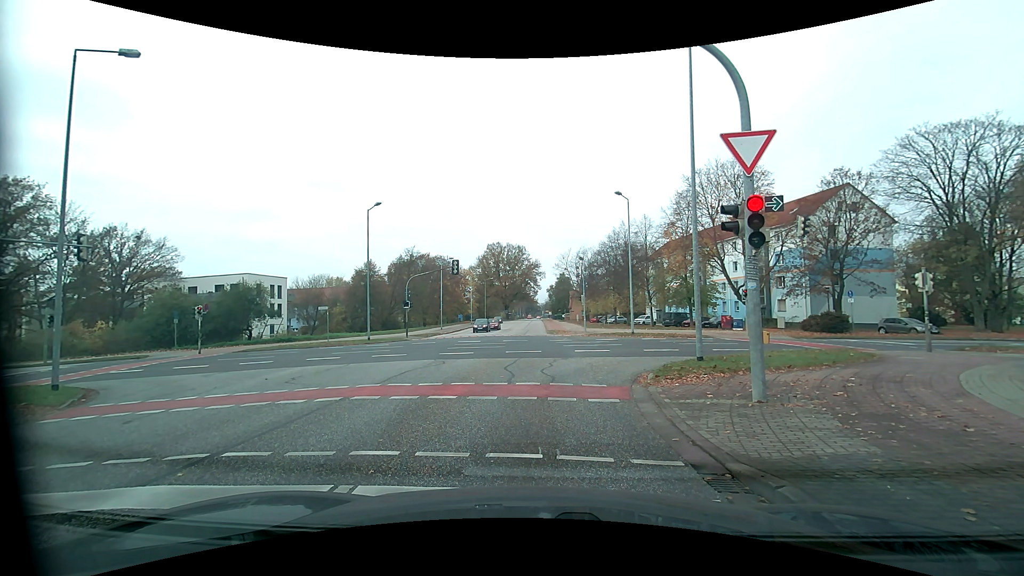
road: tertiary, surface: asphalt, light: Day
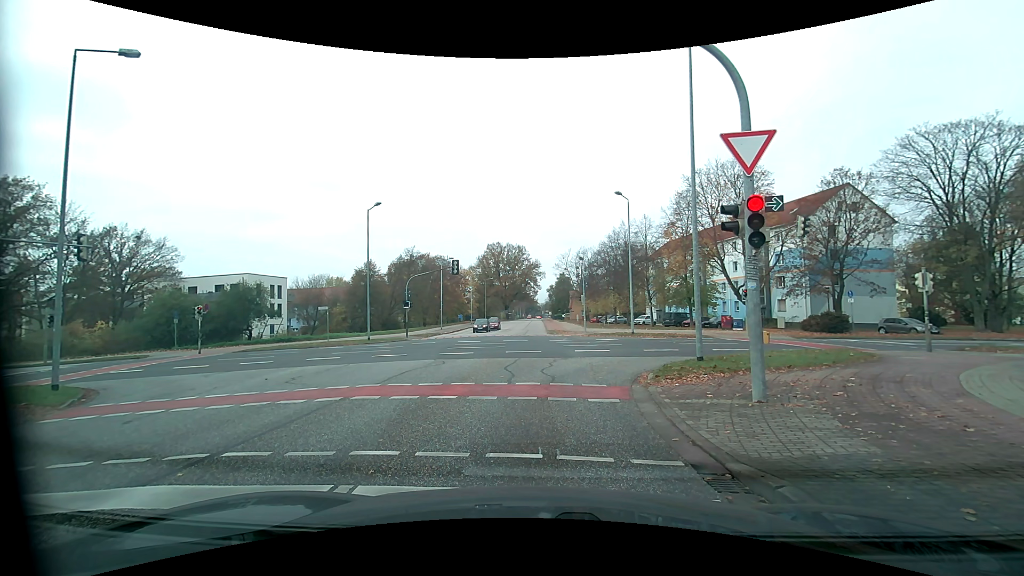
(0.0, 0.0) m; 0°
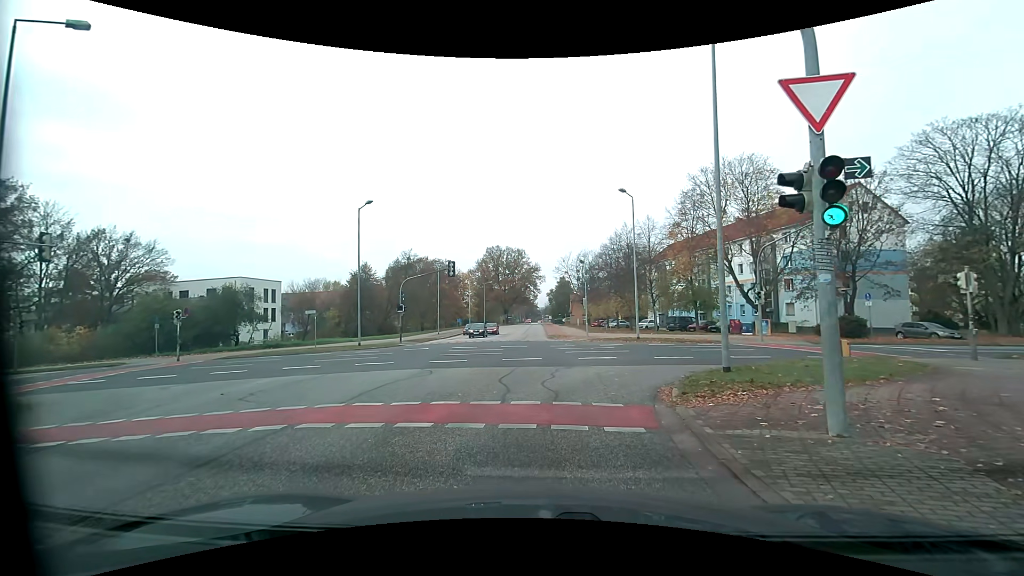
(0.0, +2.4) m; +2°
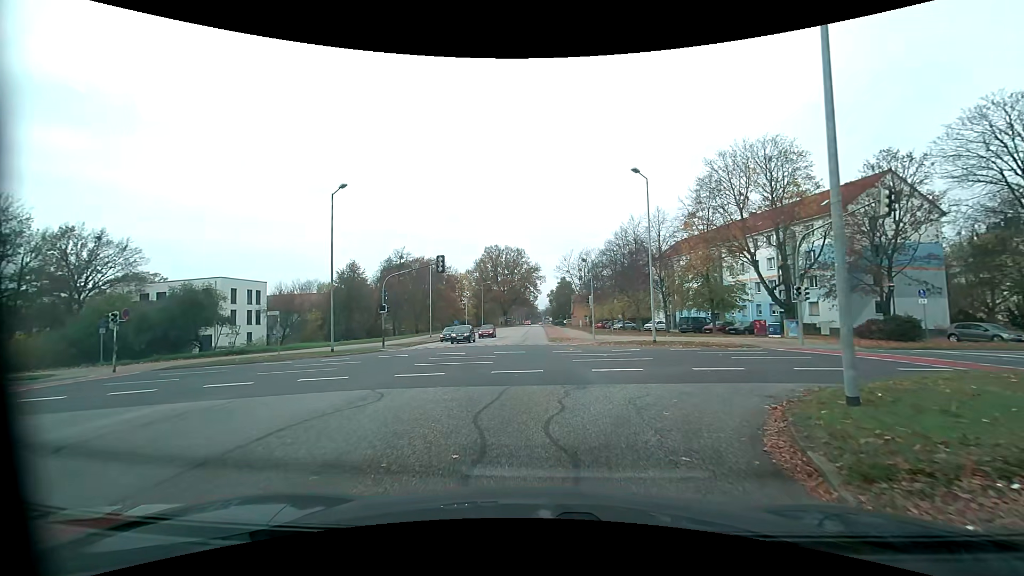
(-0.1, +5.3) m; -2°
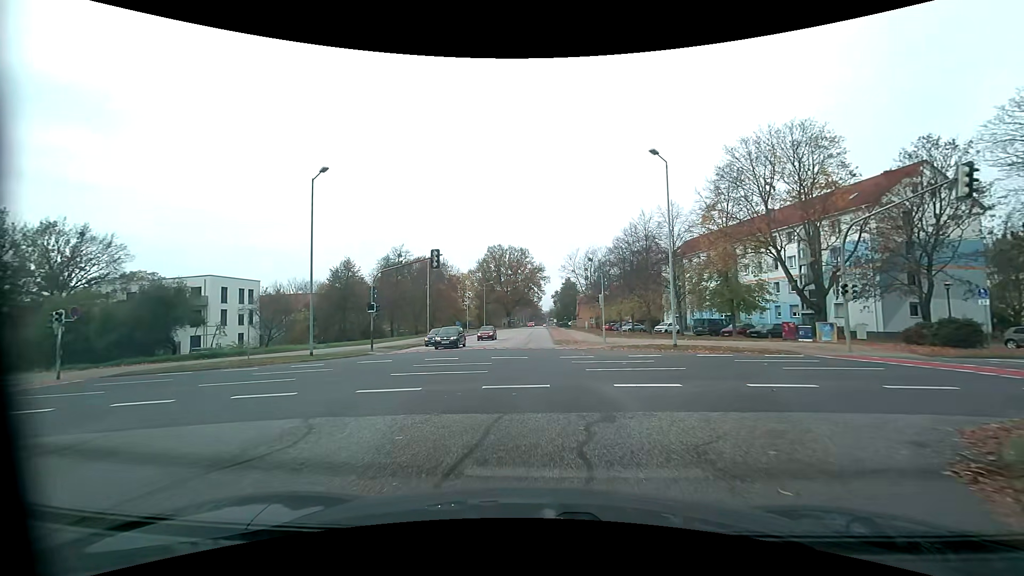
(0.0, +3.8) m; 0°
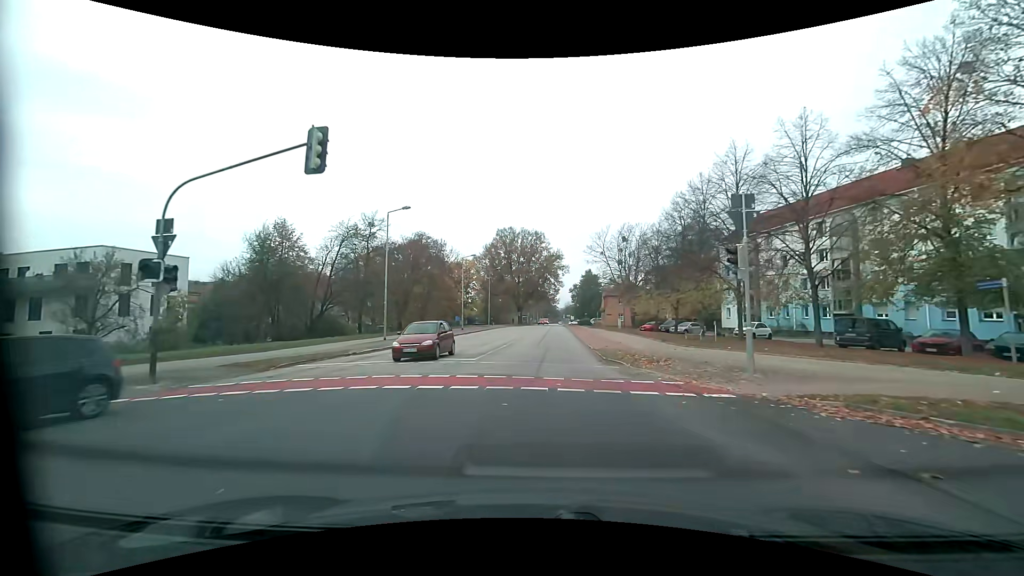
(-0.3, +22.1) m; -1°
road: residential
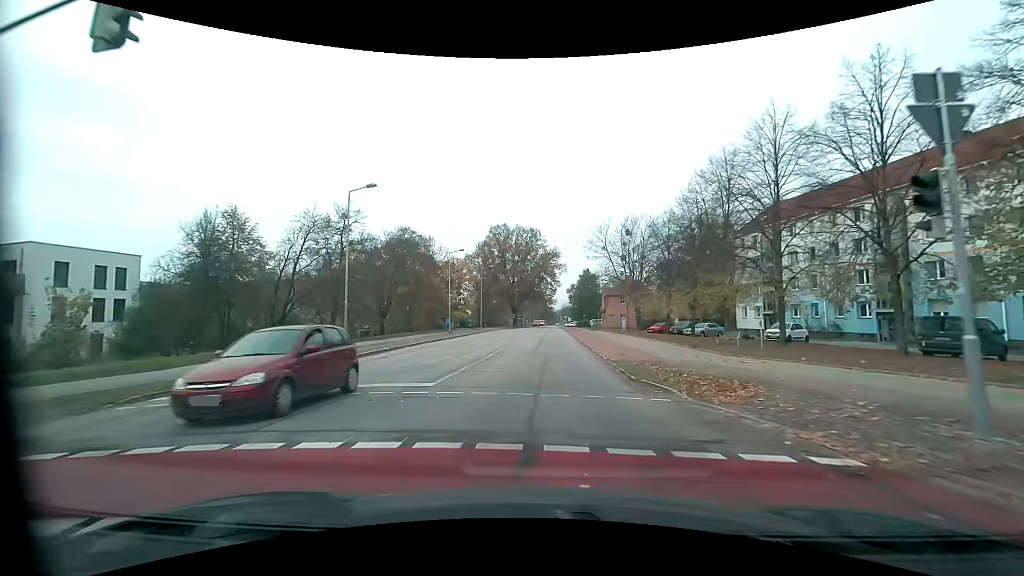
(0.0, +6.9) m; 0°
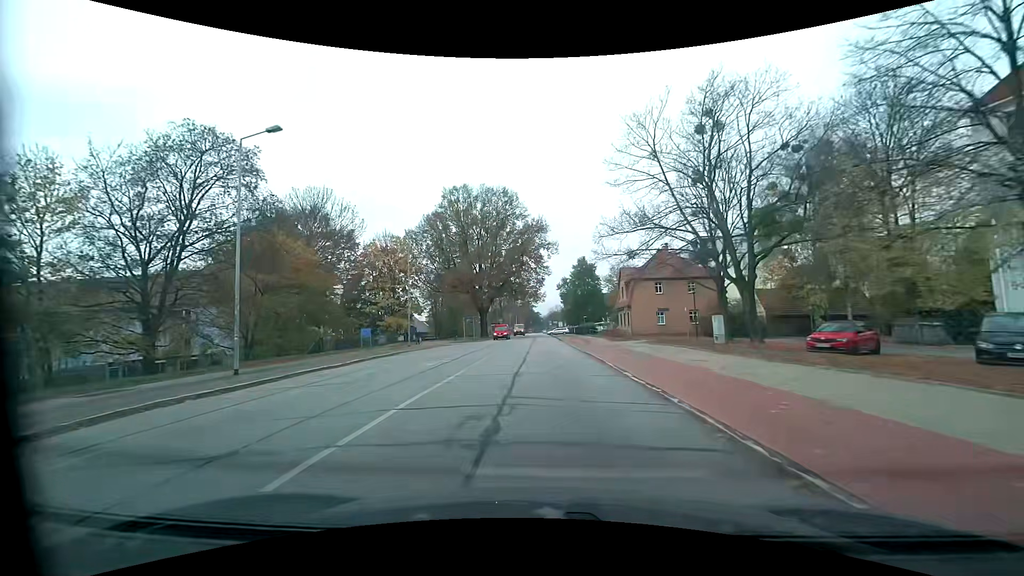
(+0.9, +38.8) m; +1°
(0, +10) (0, +20) (0, +30) (0, +40) (0, +50) (0, +60) (0, +70) (0, +80) (0, +90) (0, +100) m
